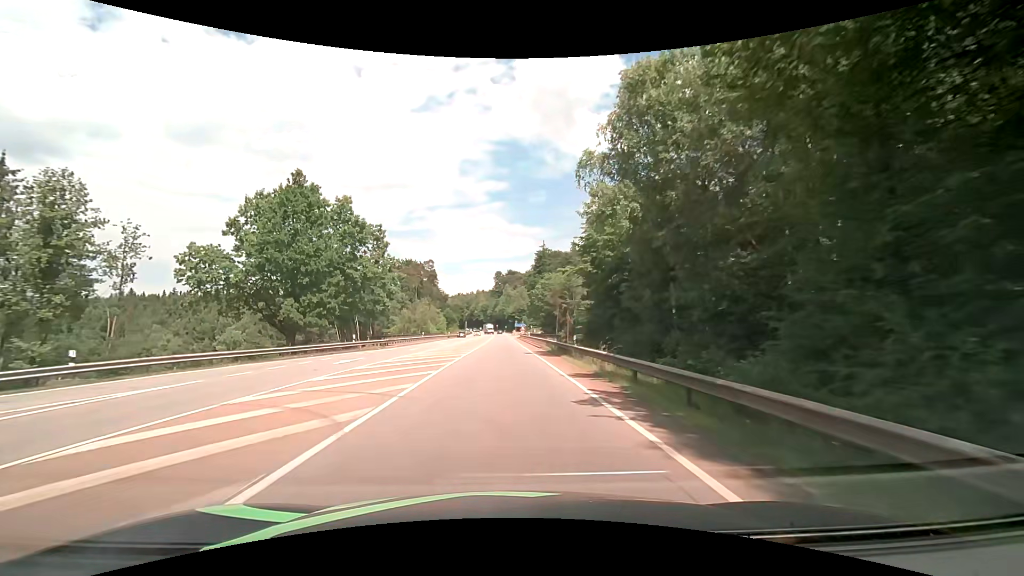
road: secondary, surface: asphalt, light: Day
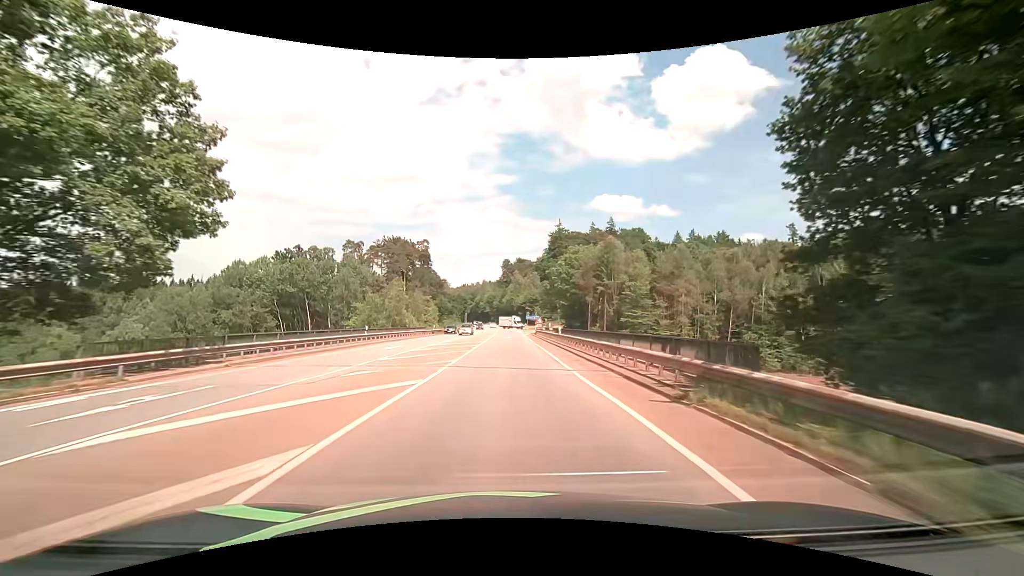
(-0.3, +32.3) m; -1°
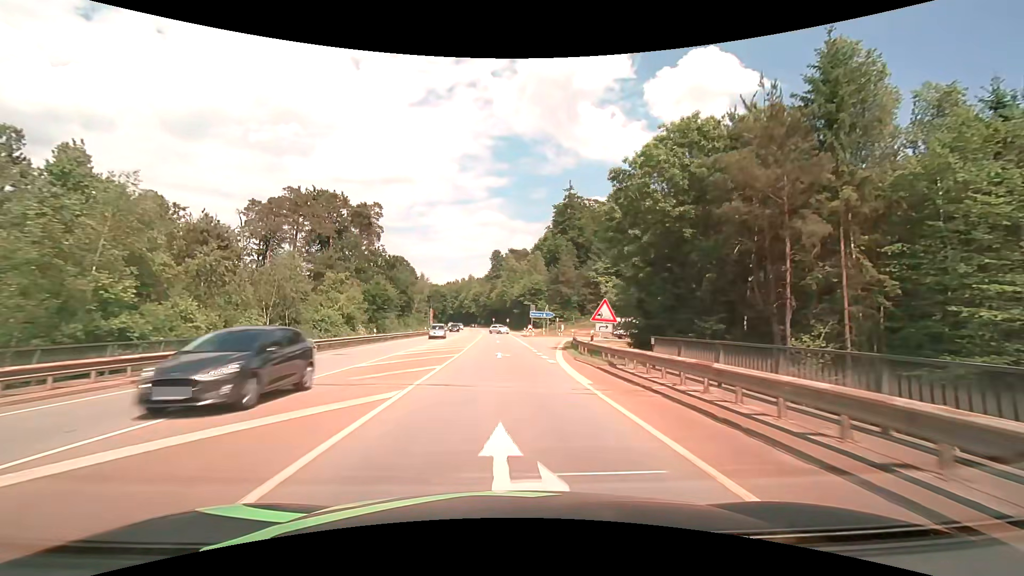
(+0.2, +52.7) m; +1°
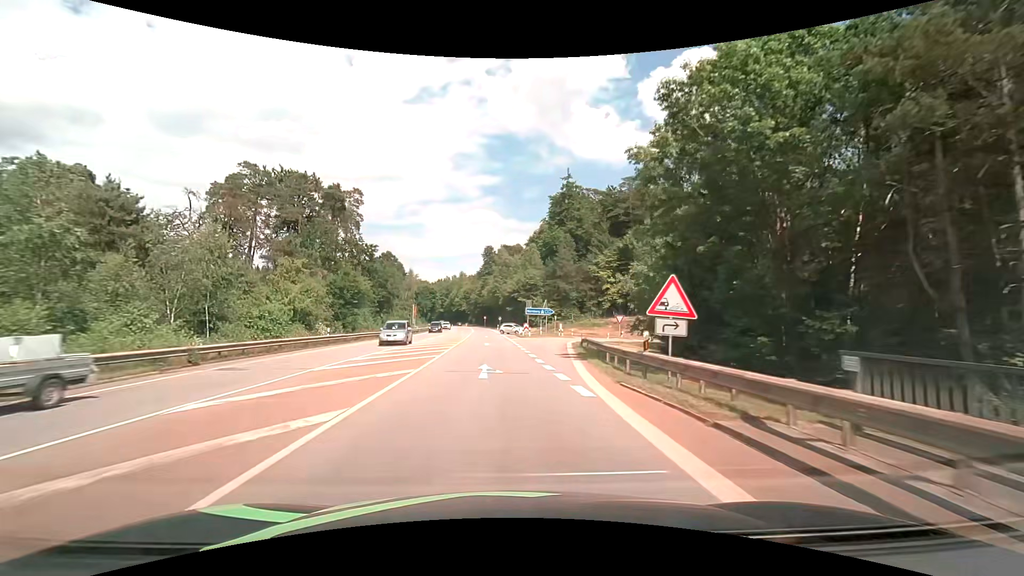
(+0.1, +9.8) m; +1°
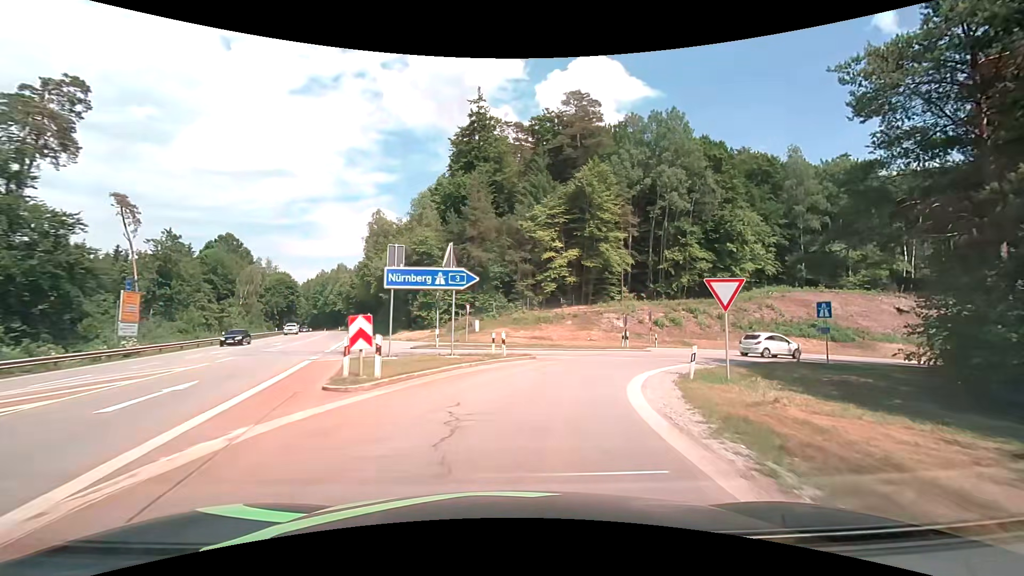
(+2.8, +41.7) m; +11°
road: motorway_link
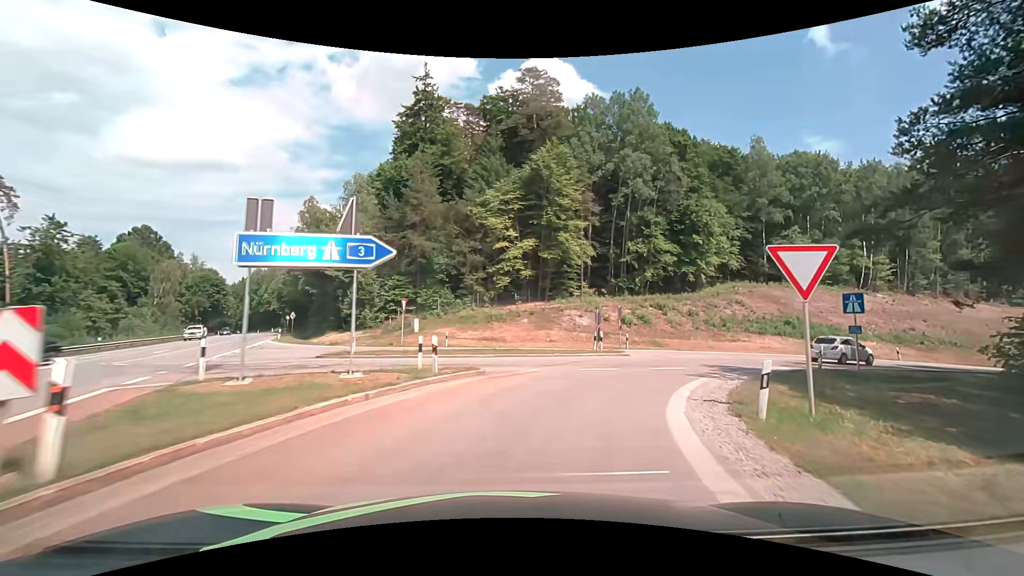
(+0.3, +6.7) m; +6°
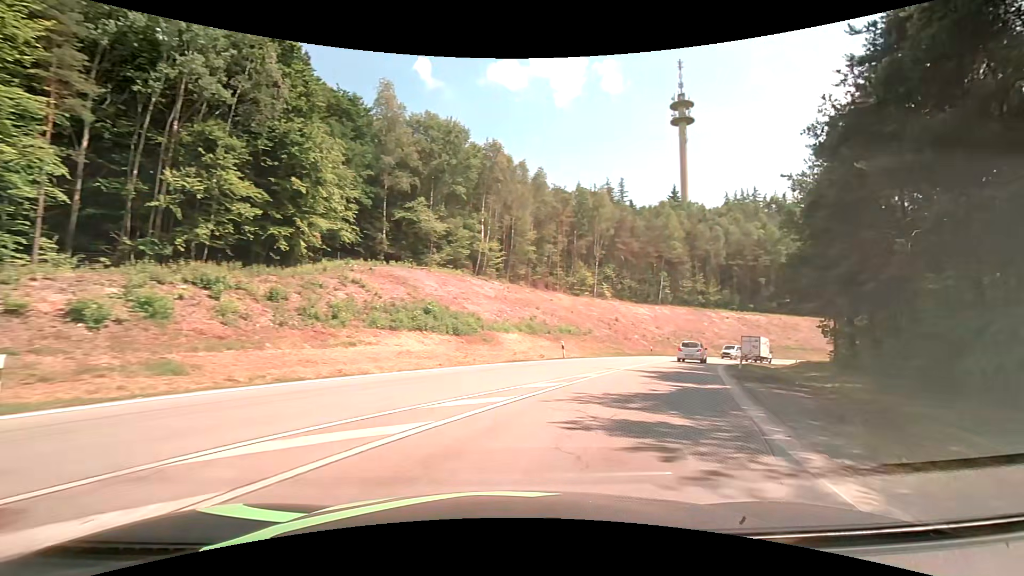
(+7.3, +21.4) m; +44°
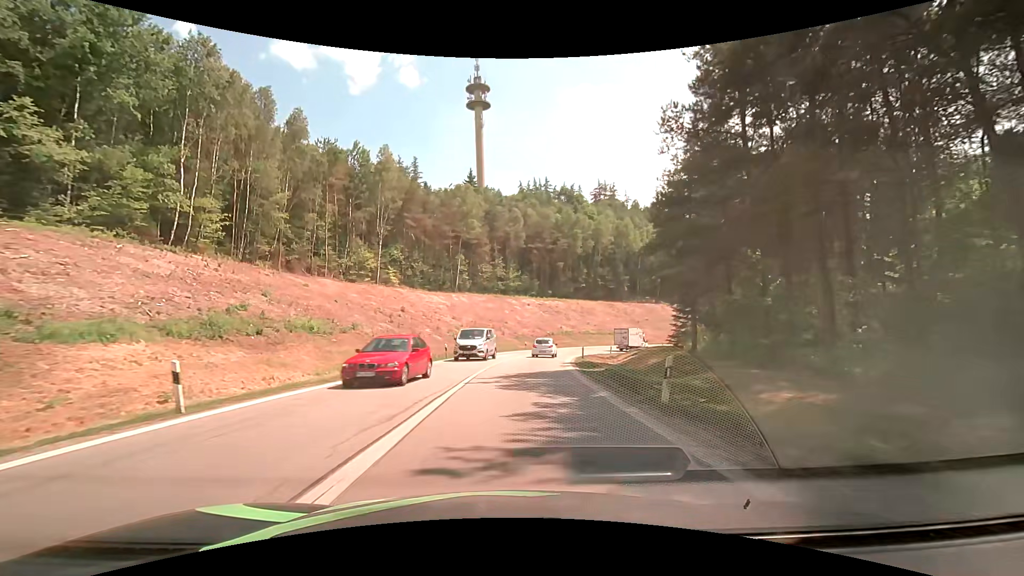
(+5.0, +19.1) m; +23°
(0, +10) (+1, +20) (+1, +30) (+3, +40) (+5, +50) (+8, +59) (+13, +68) (+19, +76) (+27, +82) (+36, +87) m
